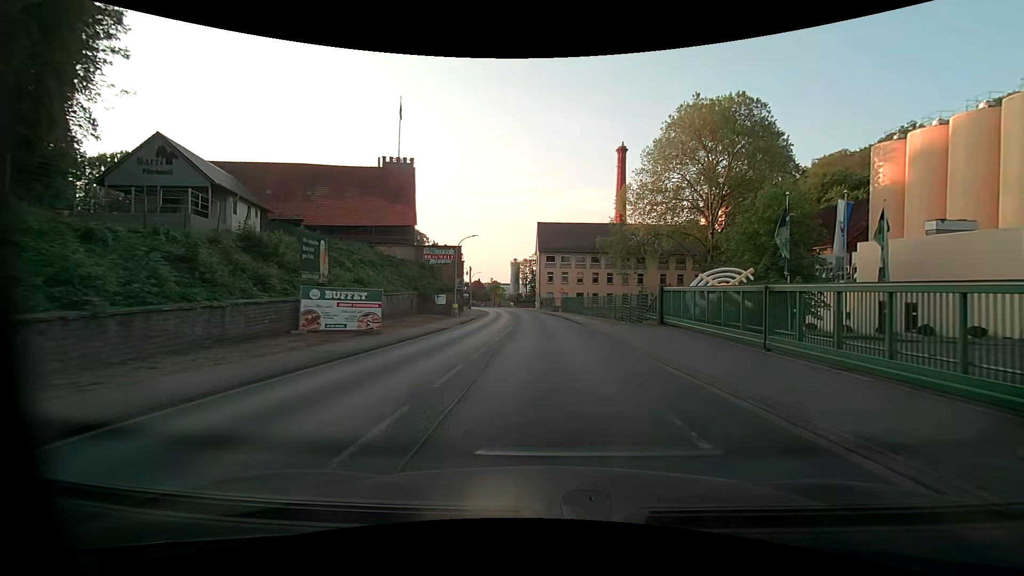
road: primary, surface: asphalt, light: Day
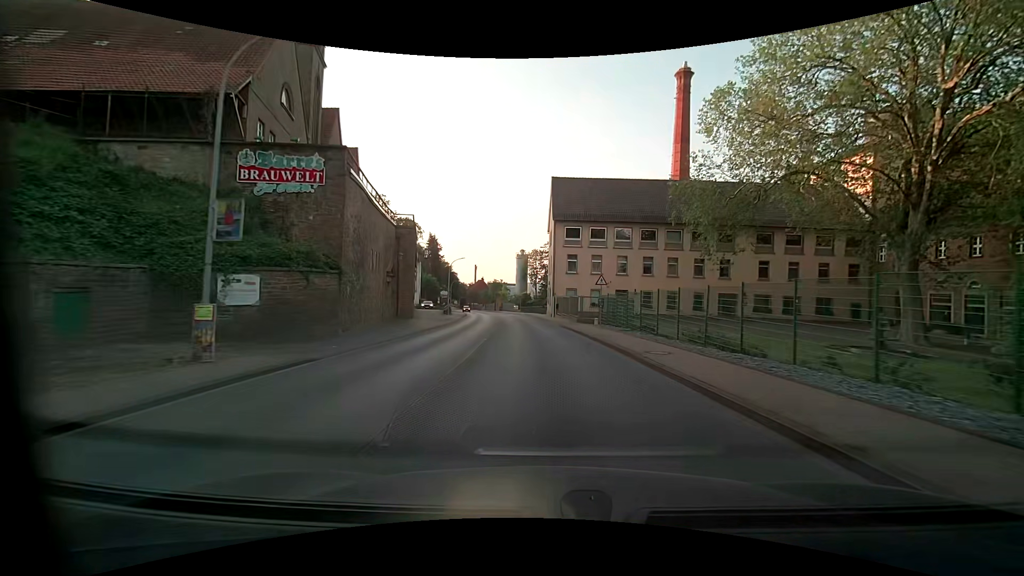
(-0.4, +35.2) m; -1°
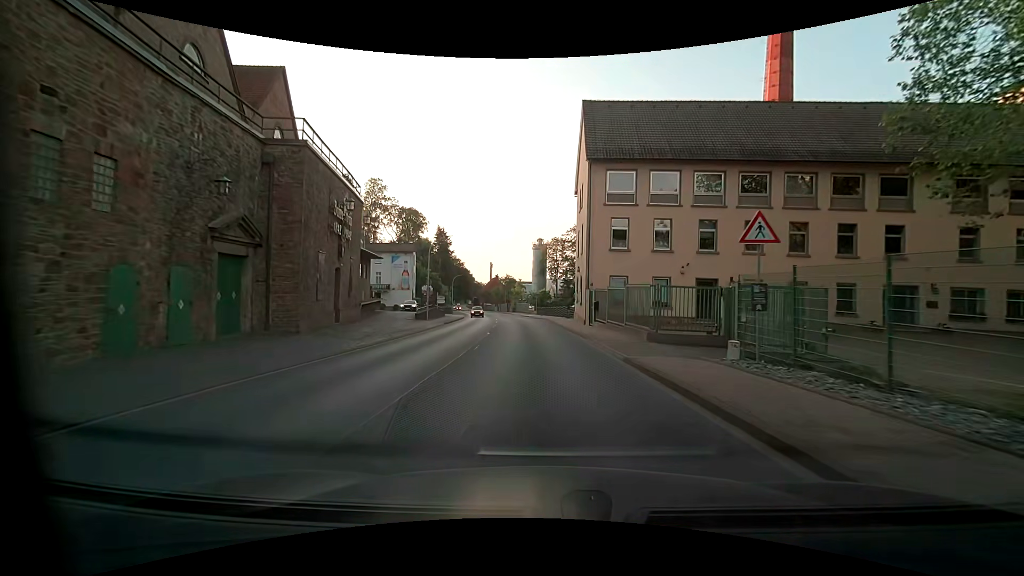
(-0.5, +21.8) m; -3°
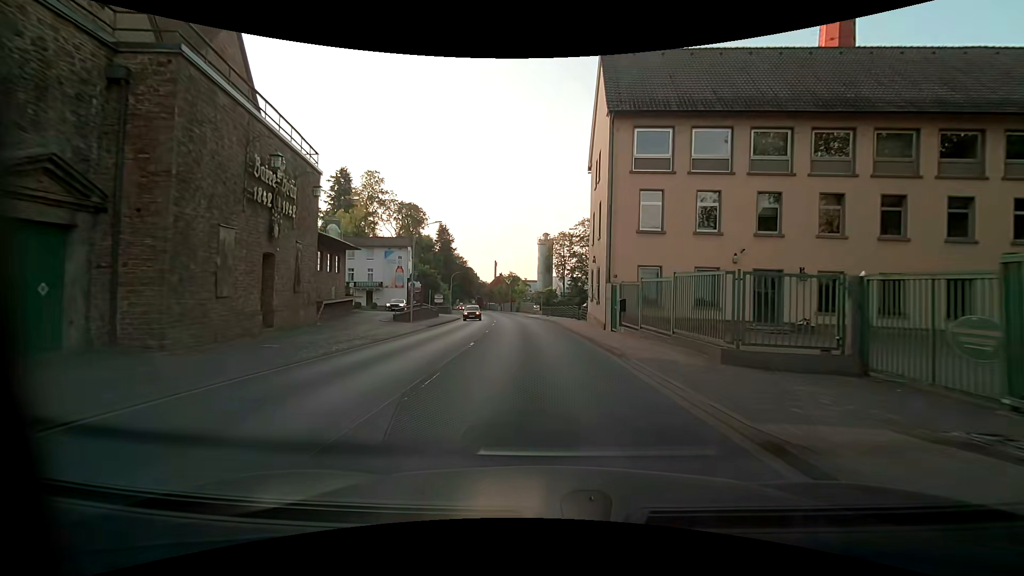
(0.0, +7.4) m; -1°
(0, +10) (-1, +20) (-1, +30) (-2, +40) (-3, +50) (-4, +60) (-6, +70) (-7, +80) (-9, +89) (-11, +99) m
